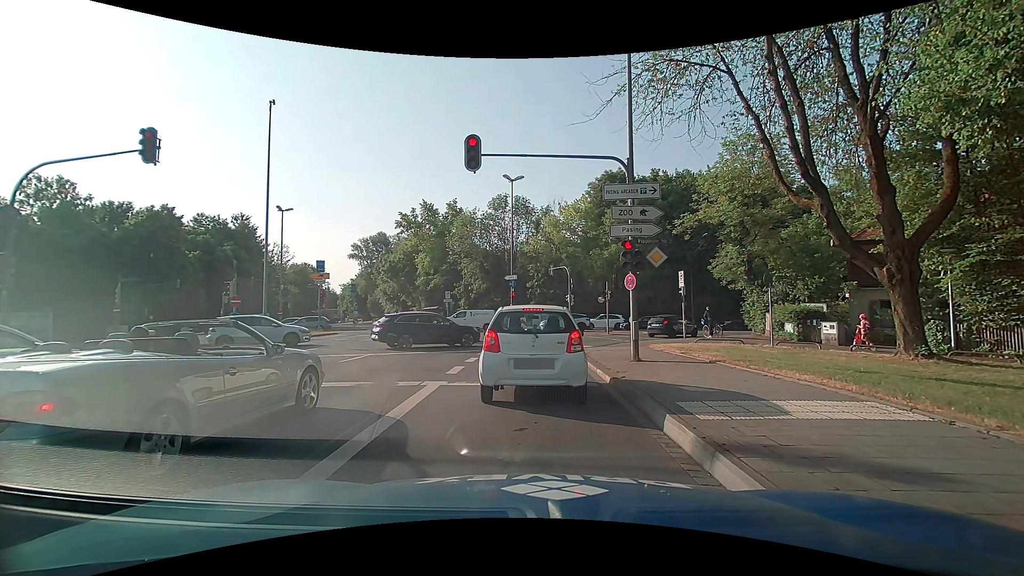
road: primary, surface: asphalt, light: Day
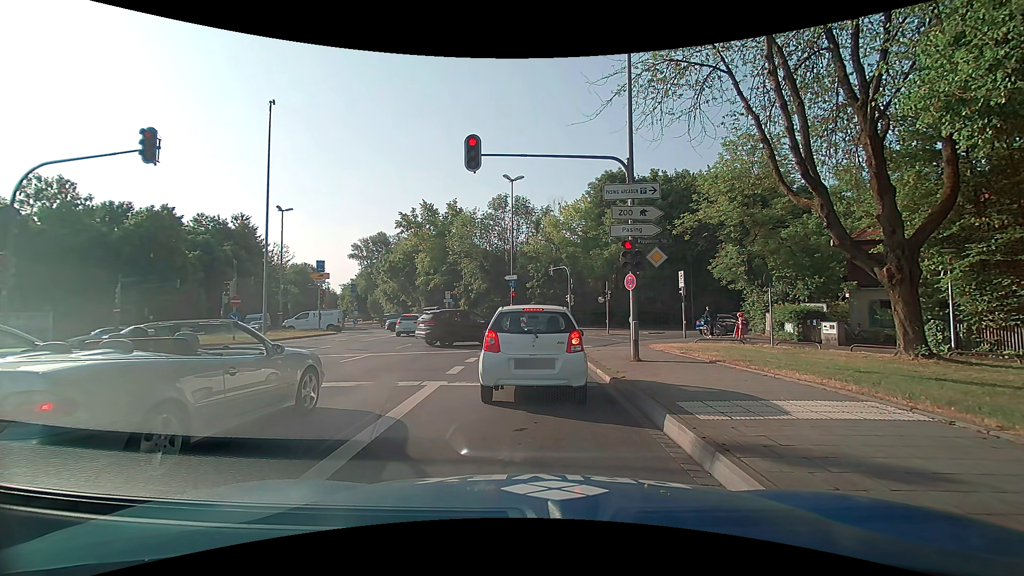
(0.0, 0.0) m; 0°
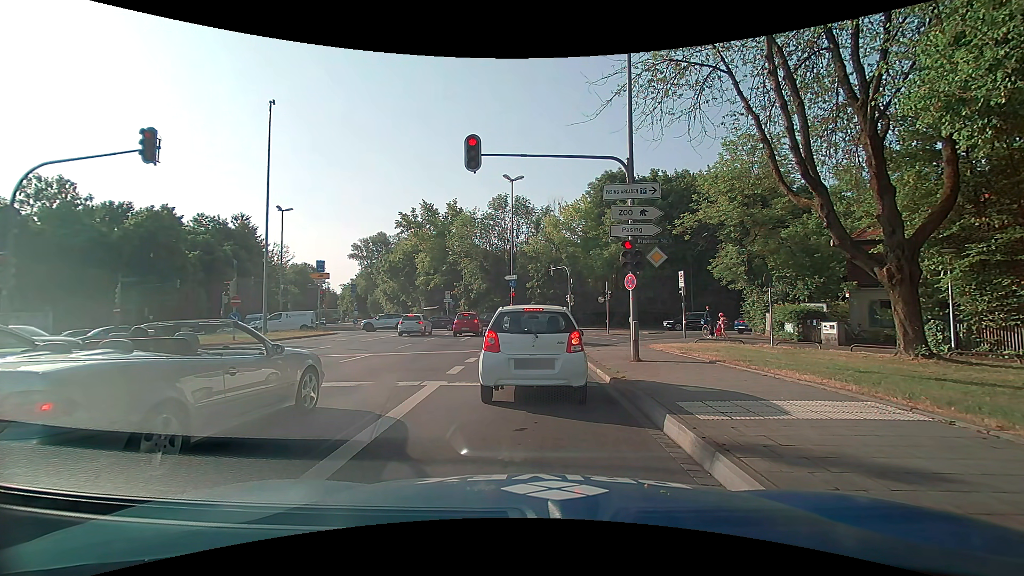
(0.0, 0.0) m; 0°
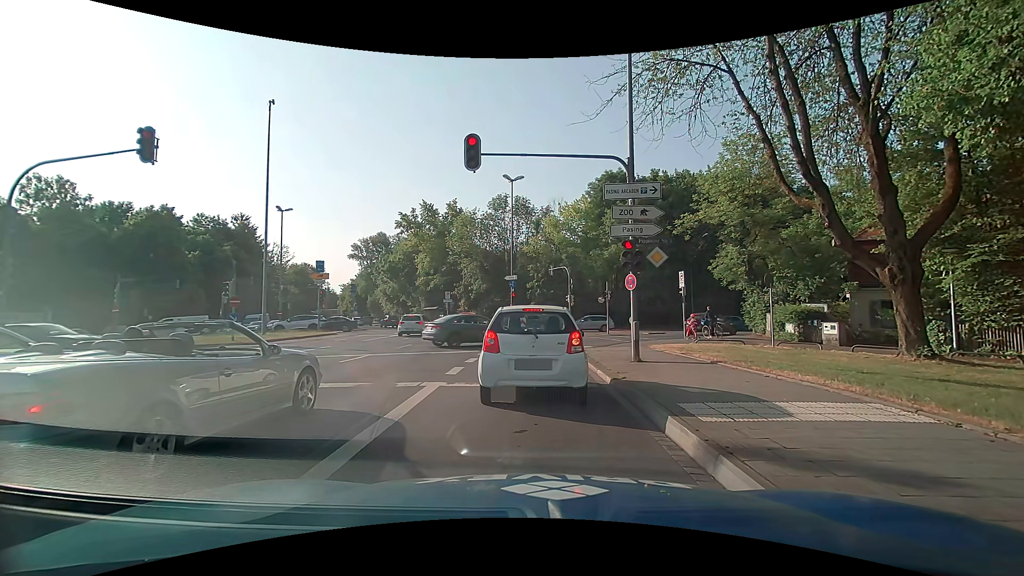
(0.0, 0.0) m; 0°
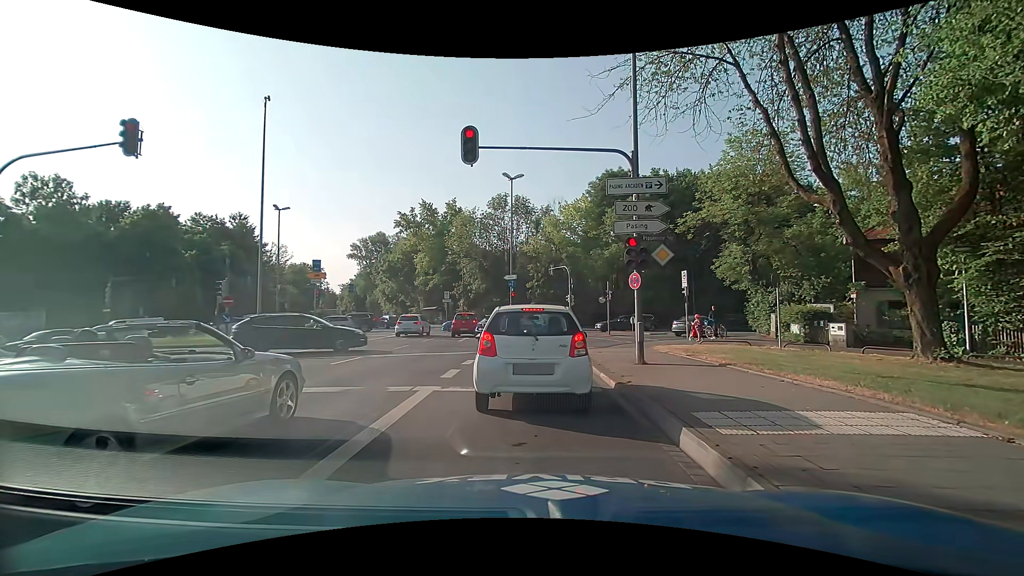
(0.0, +0.5) m; 0°
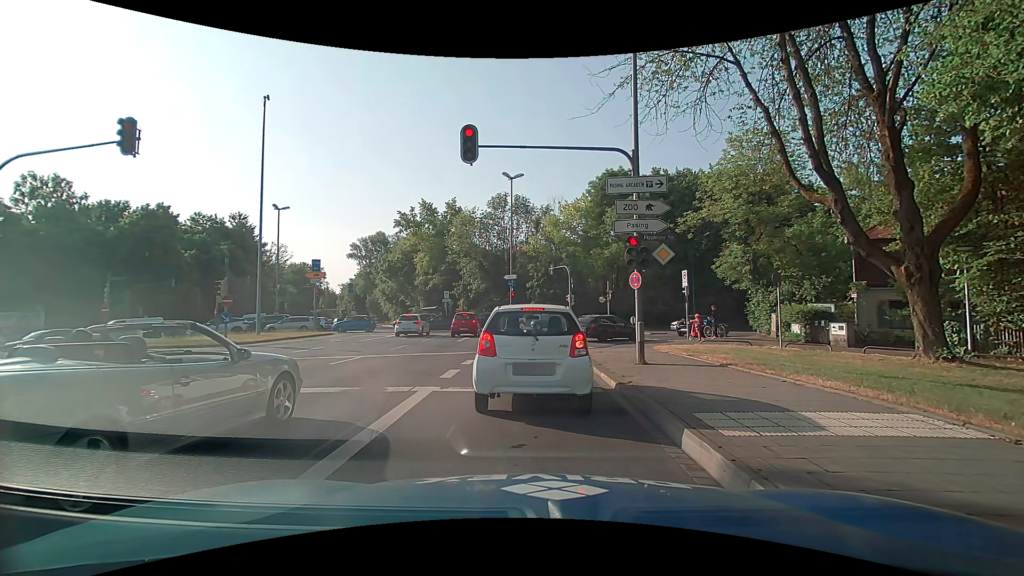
(0.0, +0.2) m; 0°
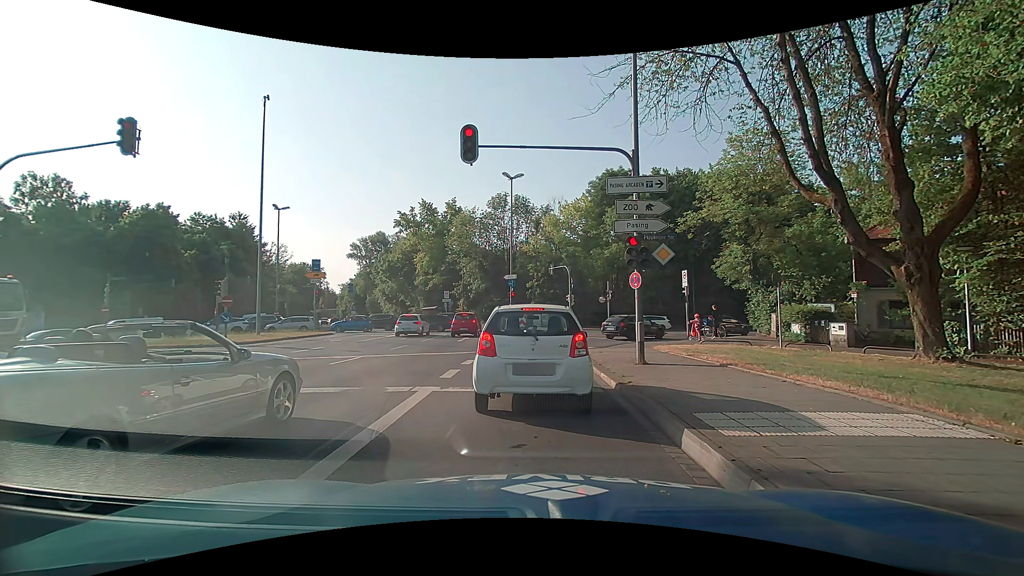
(0.0, 0.0) m; 0°
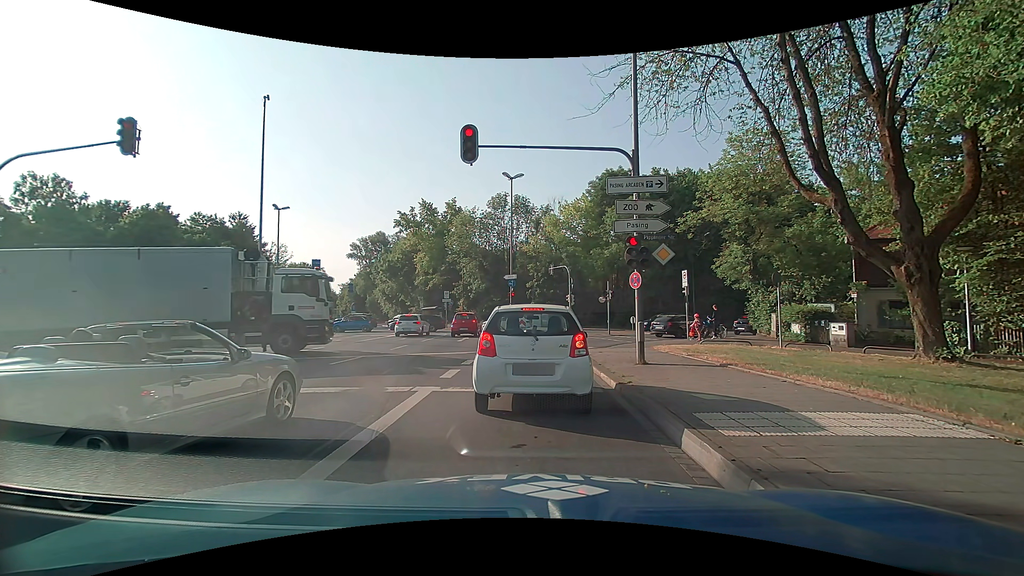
(0.0, 0.0) m; 0°
